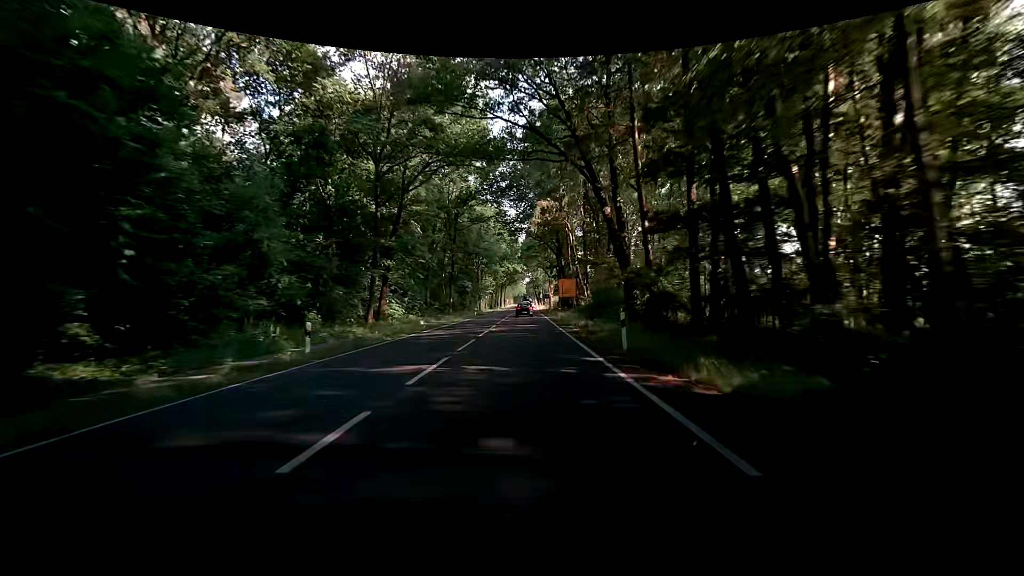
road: primary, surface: asphalt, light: Day
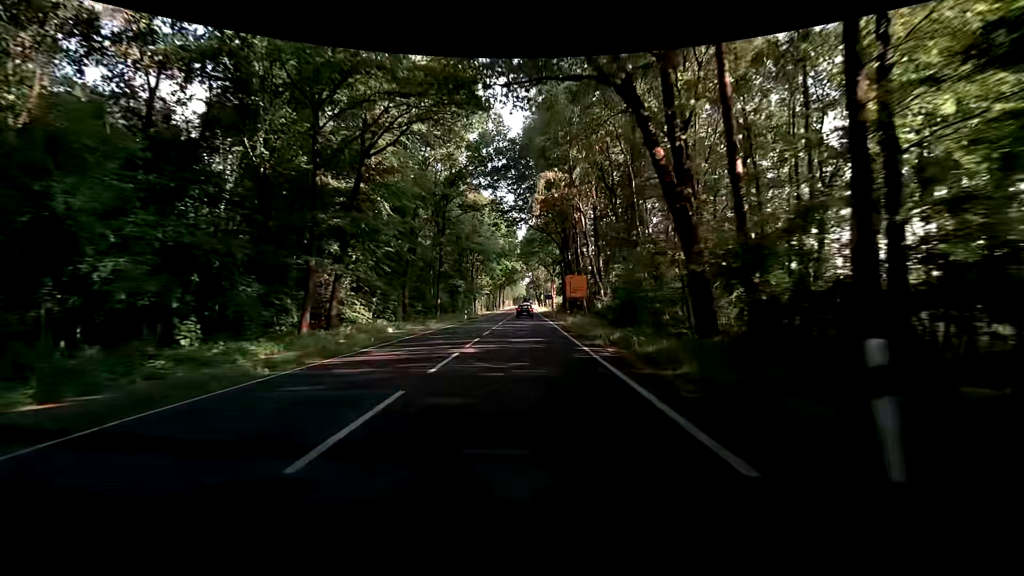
(-0.1, +10.9) m; -1°
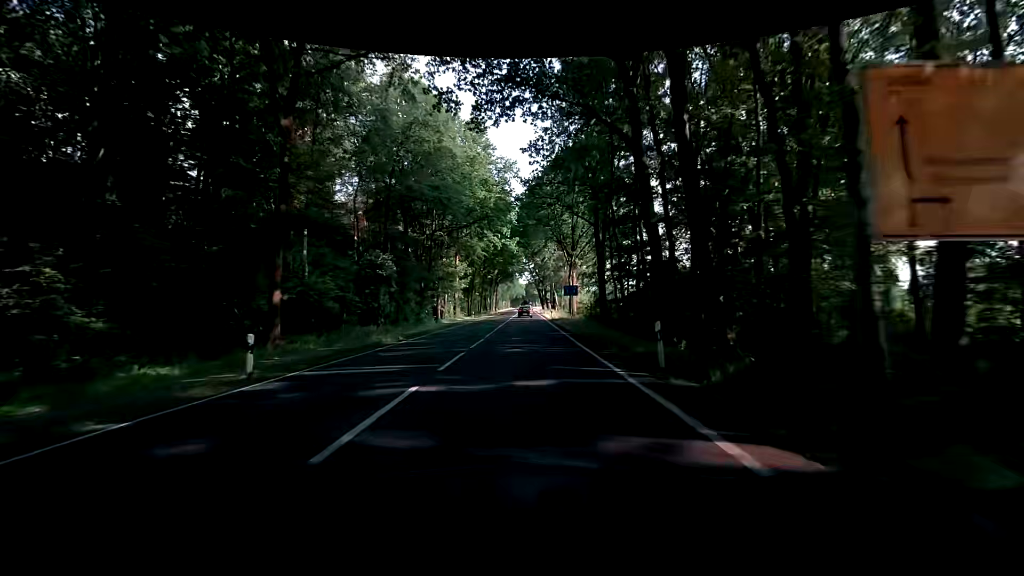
(0.0, +43.0) m; 0°
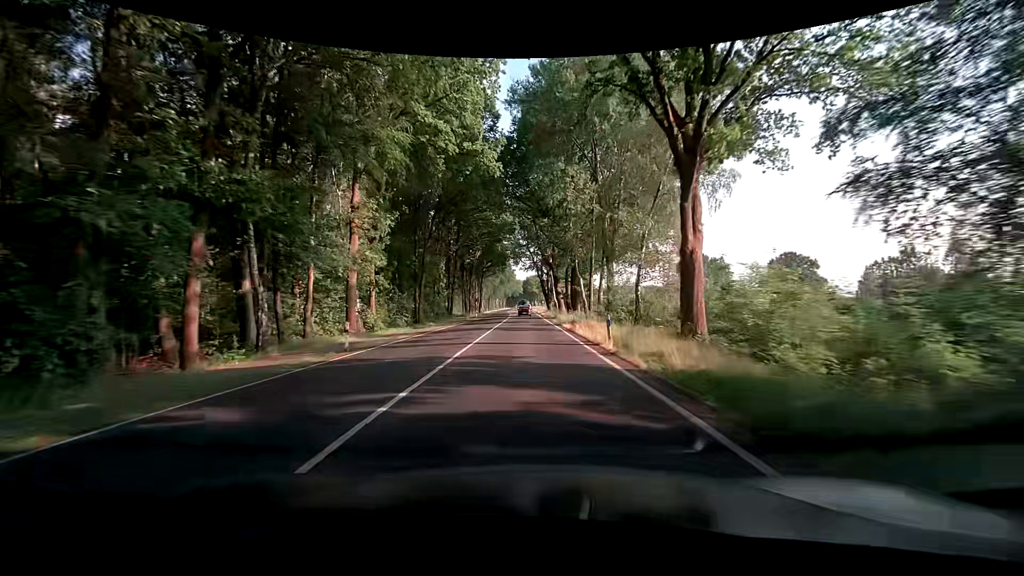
(-0.1, +43.3) m; +1°
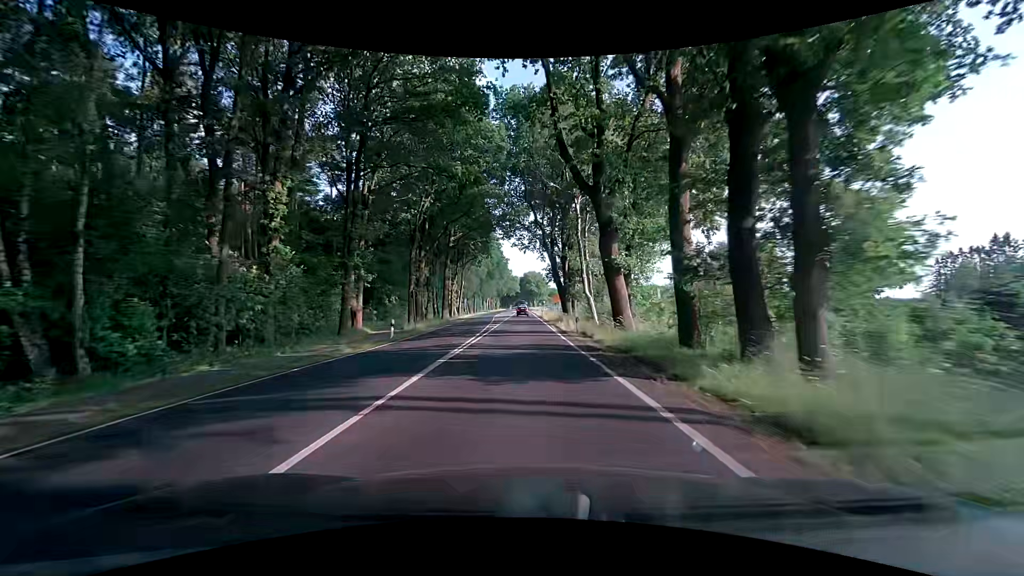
(-0.4, +43.1) m; -1°
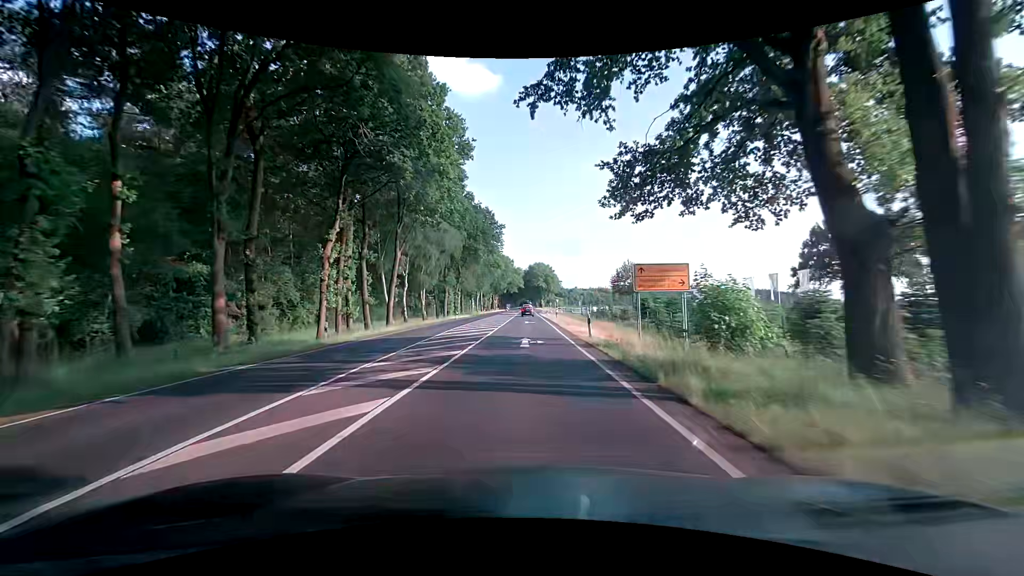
(0.0, +53.8) m; -1°
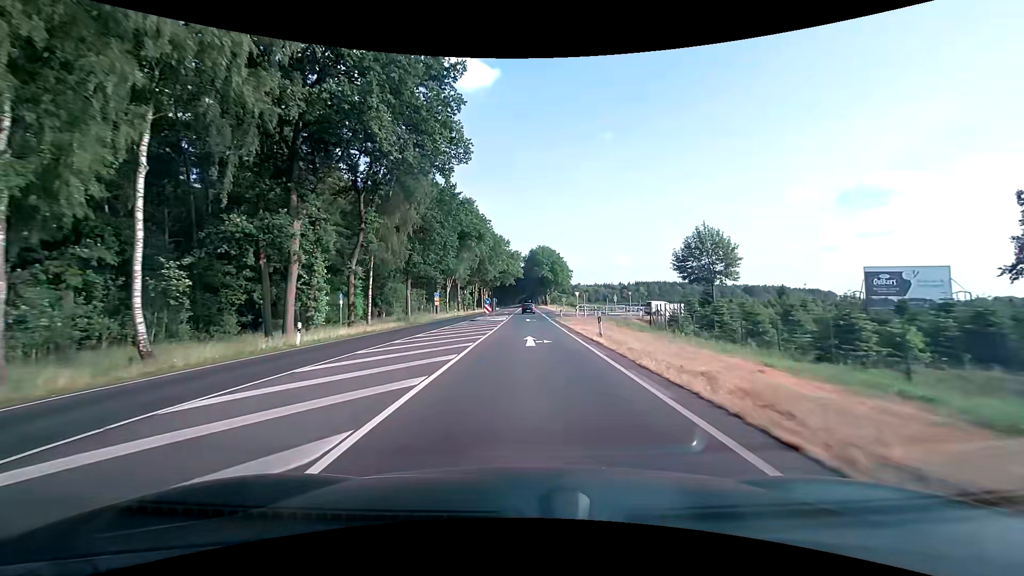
(+0.4, +50.7) m; +1°
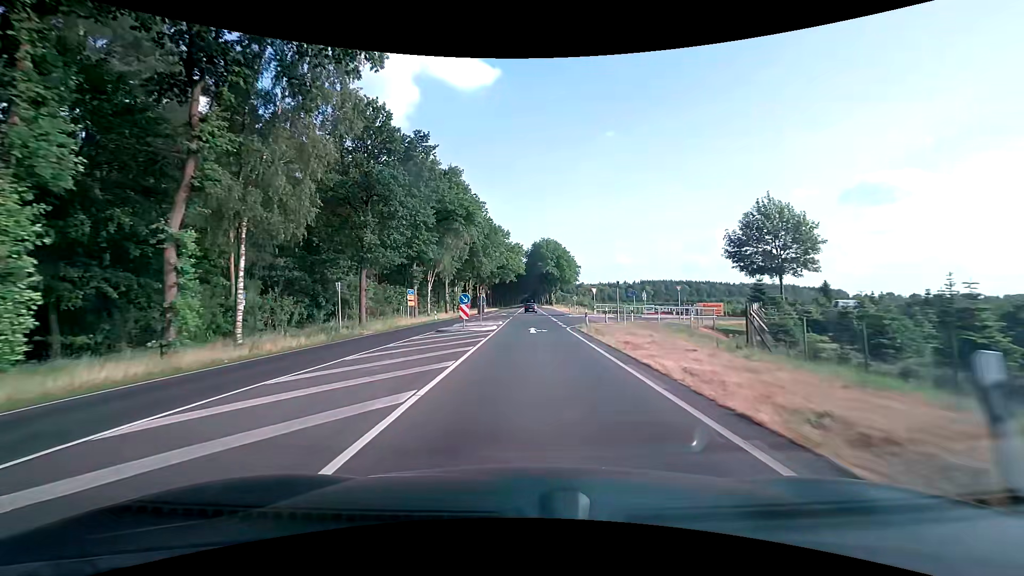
(-0.1, +17.5) m; 0°
(0, +10) (0, +20) (+1, +30) (+4, +39) (+11, +46) (+21, +48) (+31, +47) (+41, +44) (+50, +42) (+60, +40) m
